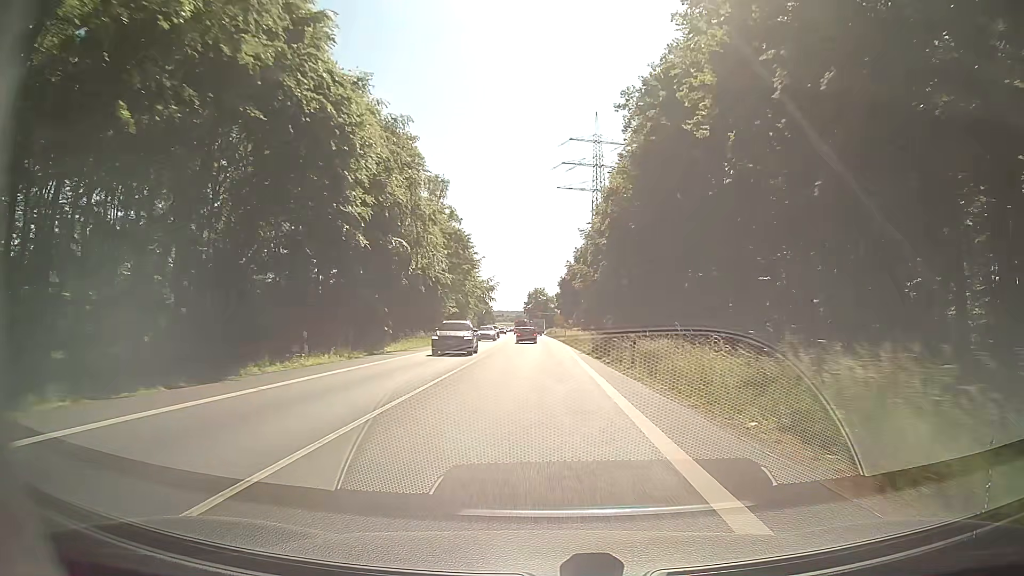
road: secondary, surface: asphalt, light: Day
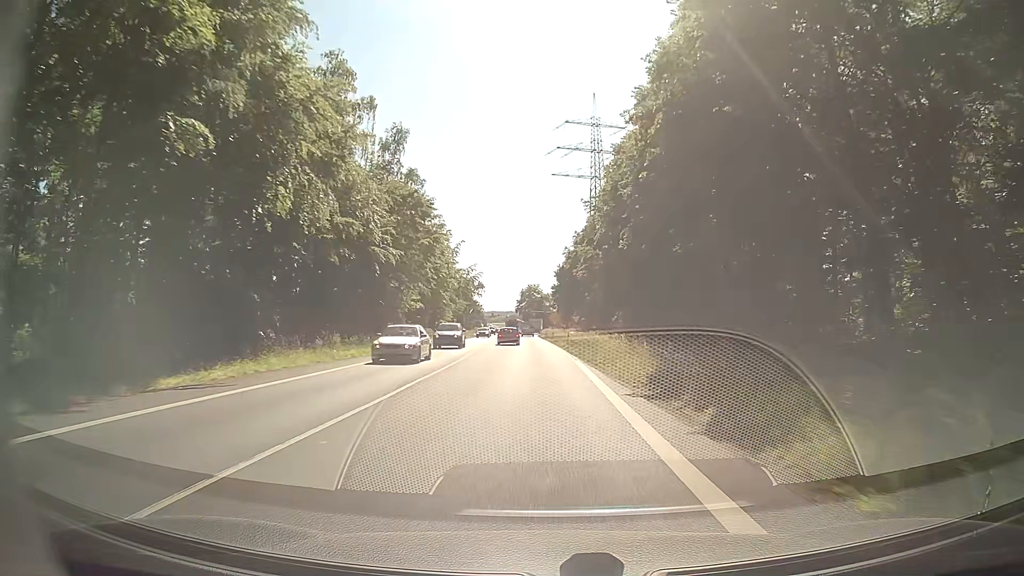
(+0.1, +23.0) m; 0°
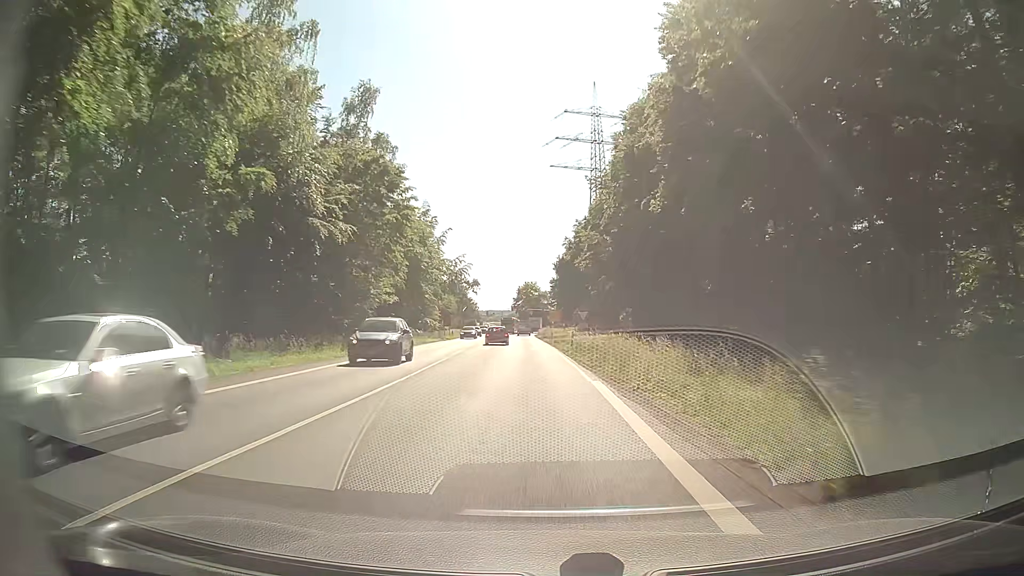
(0.0, +11.4) m; 0°
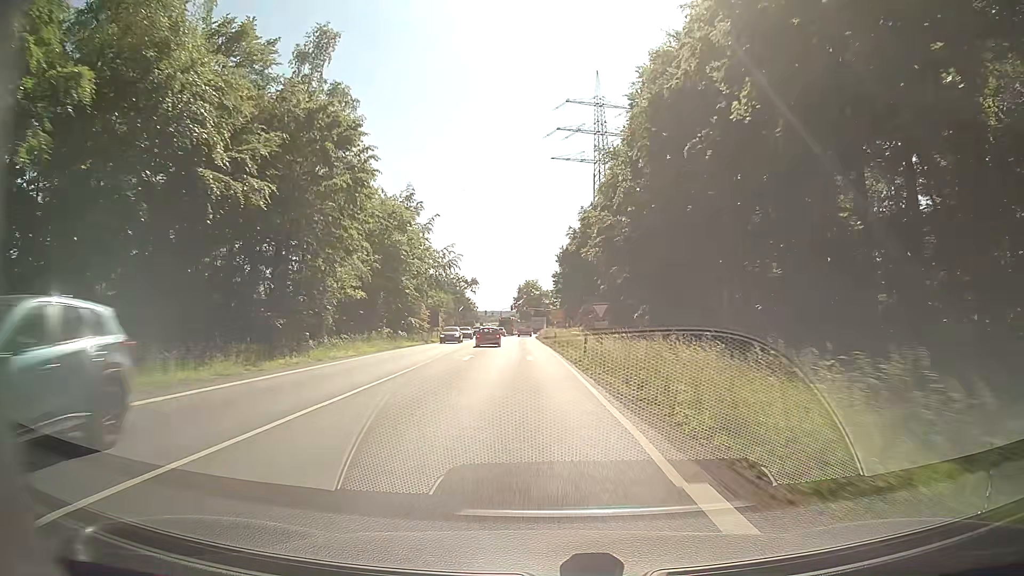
(0.0, +11.4) m; 0°
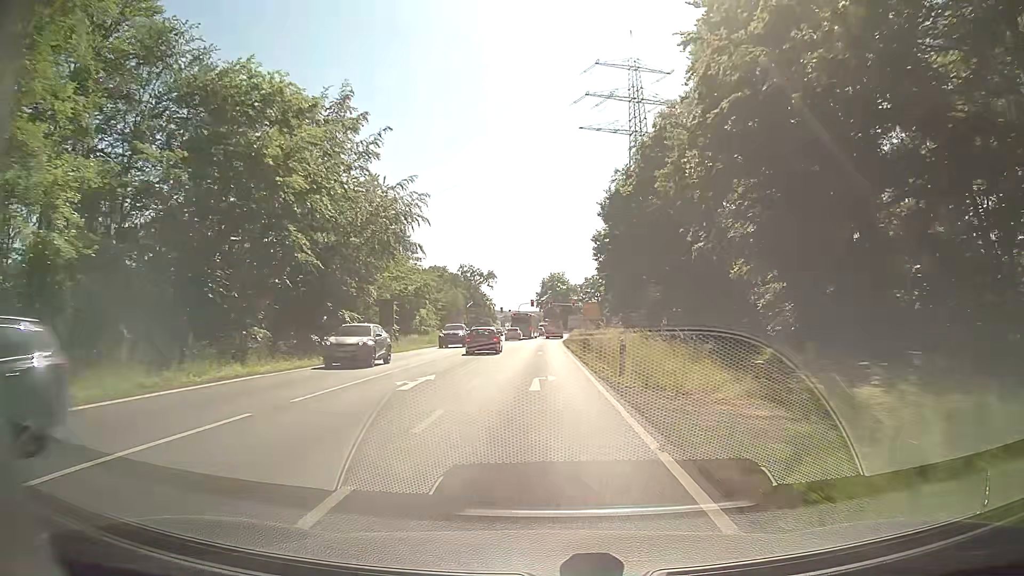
(-0.5, +33.7) m; -2°
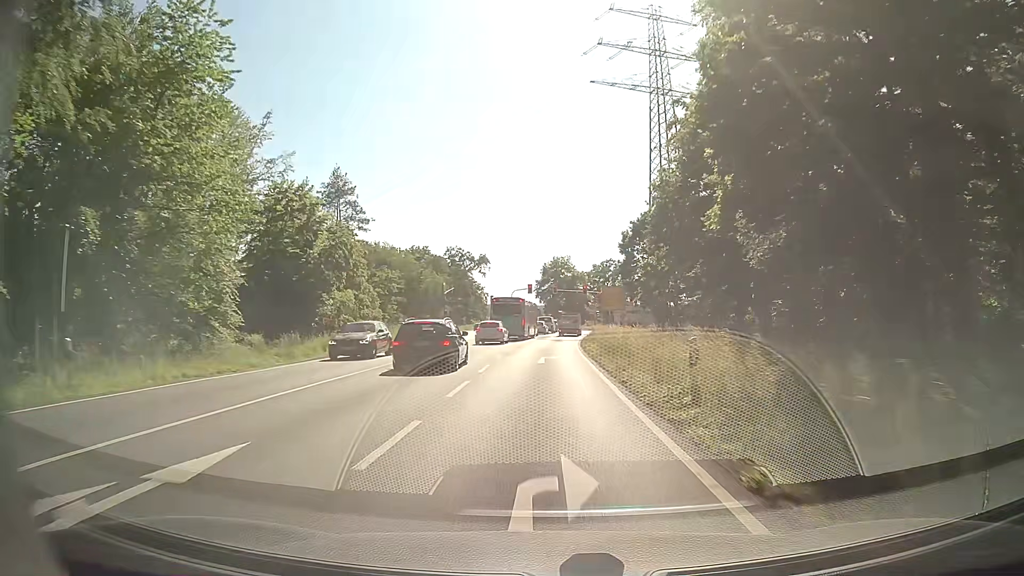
(-0.1, +32.3) m; 0°
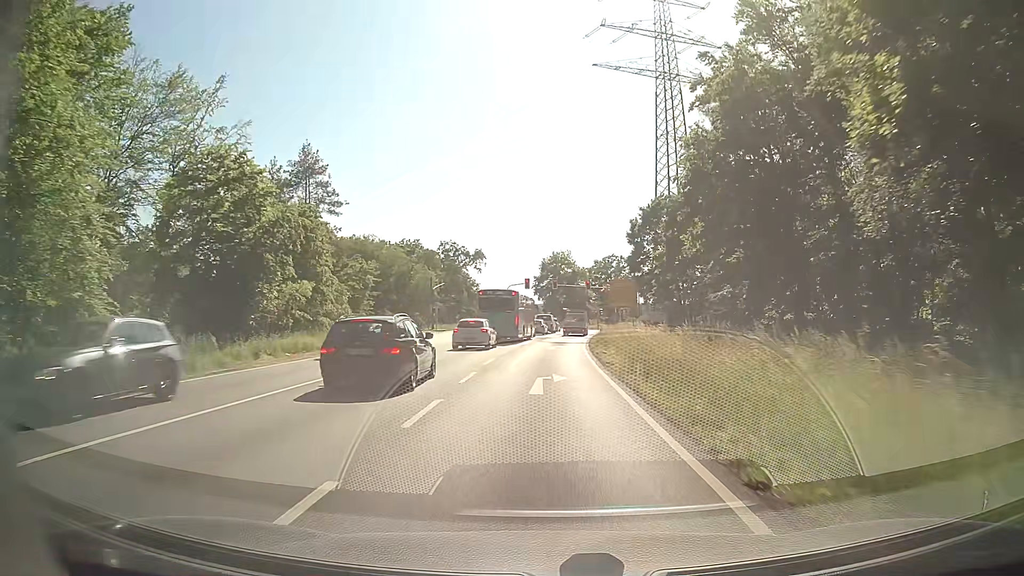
(+0.1, +9.5) m; 0°
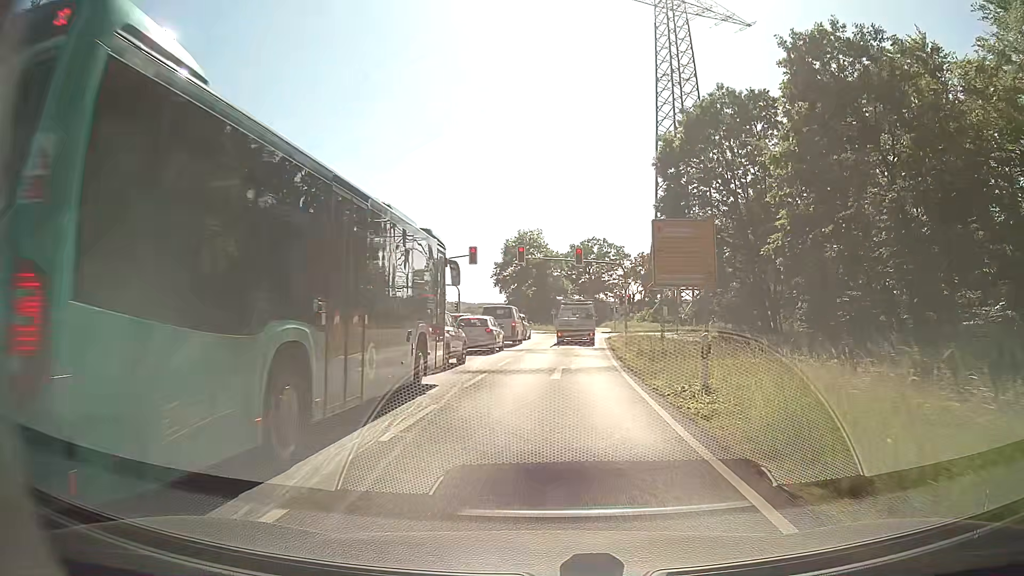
(+0.7, +35.8) m; +3°
